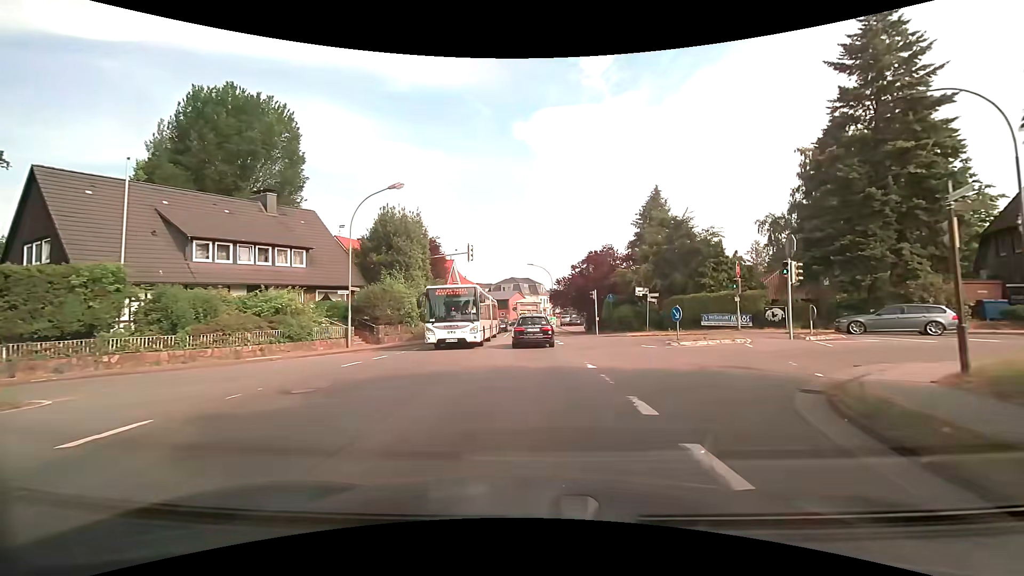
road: secondary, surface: asphalt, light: Day
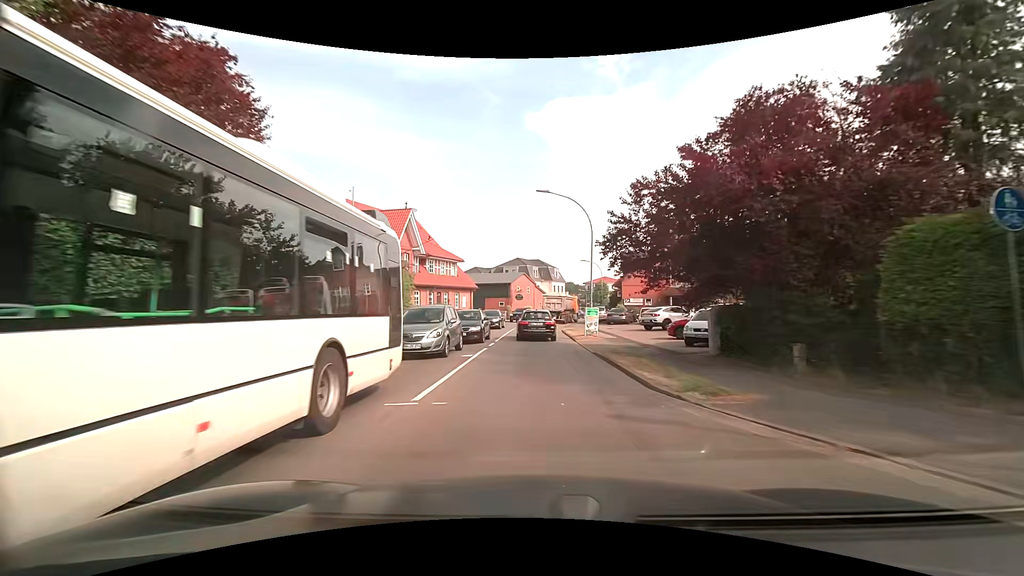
(+0.1, +31.1) m; 0°
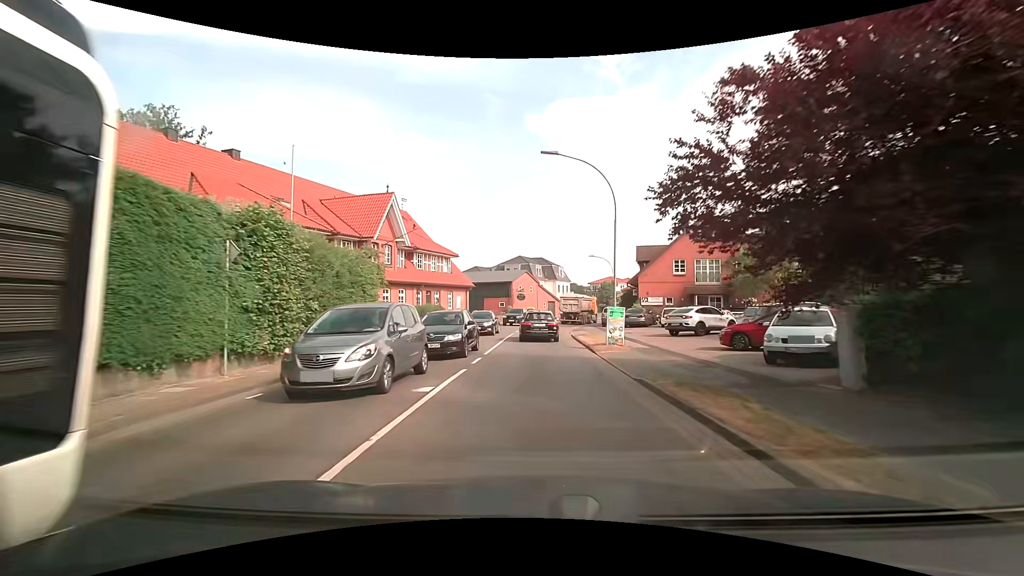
(0.0, +6.4) m; 0°
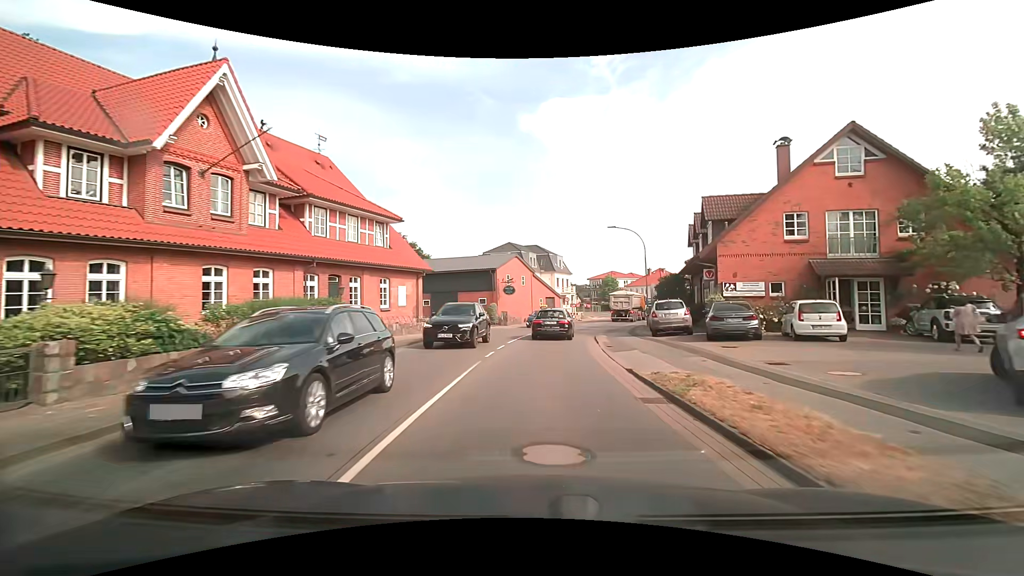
(-0.1, +19.7) m; +1°
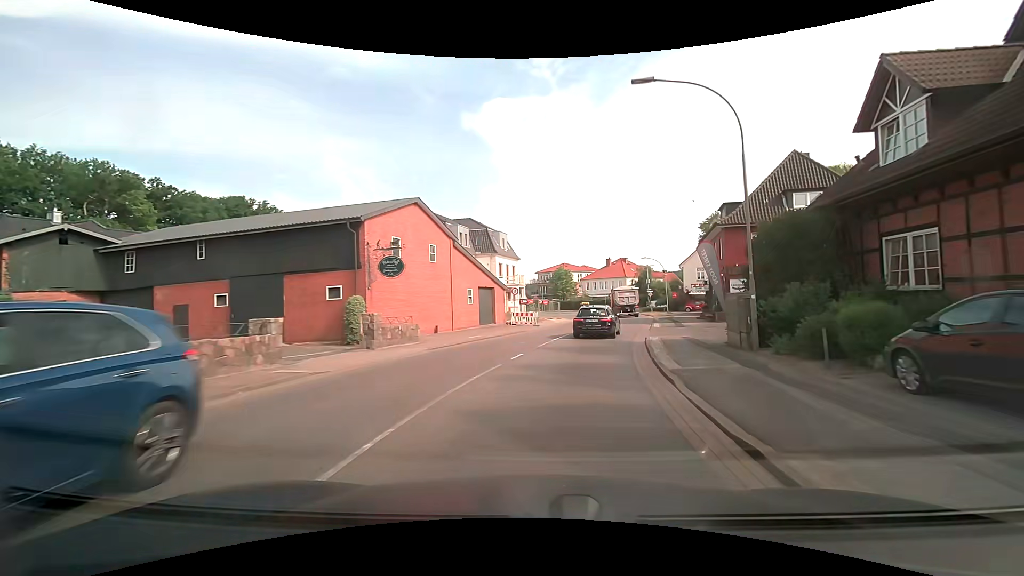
(+1.1, +26.1) m; +6°
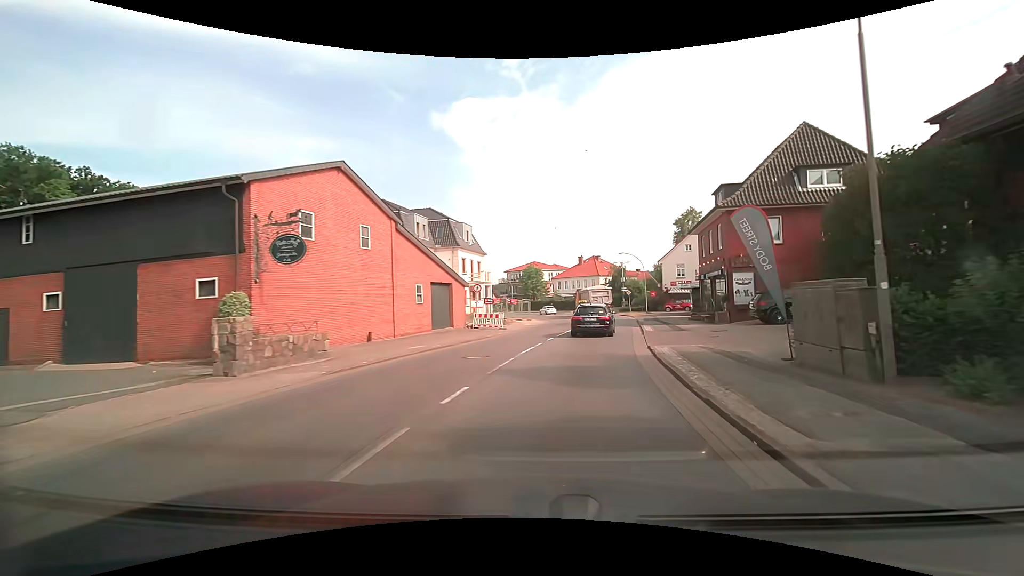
(+0.2, +6.4) m; +4°
(0, +10) (+2, +20) (+4, +30) (+6, +40) (+7, +49) (+7, +59) (+7, +69) (+5, +79) (+1, +89) (-3, +98) m
